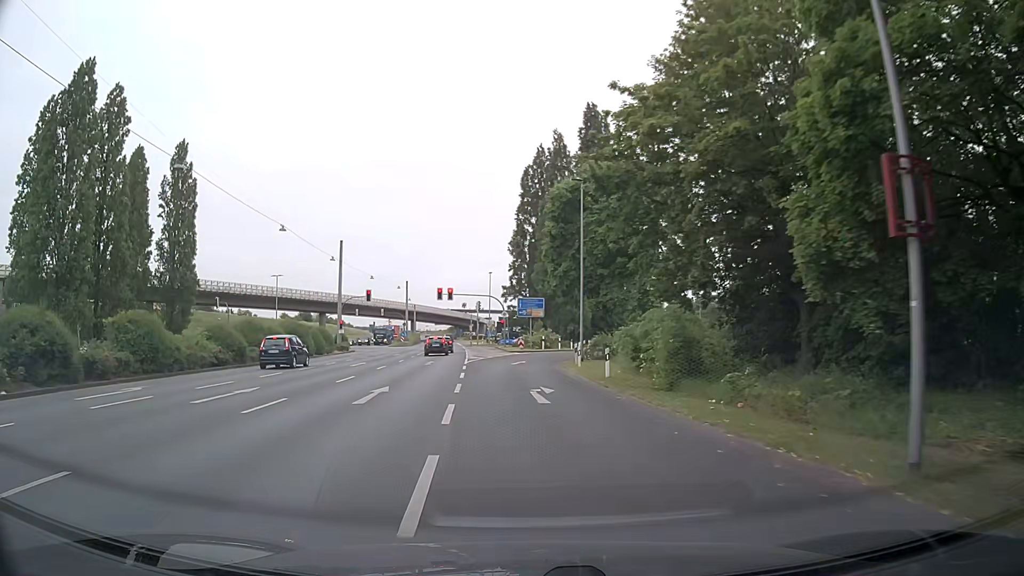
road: primary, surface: asphalt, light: Day
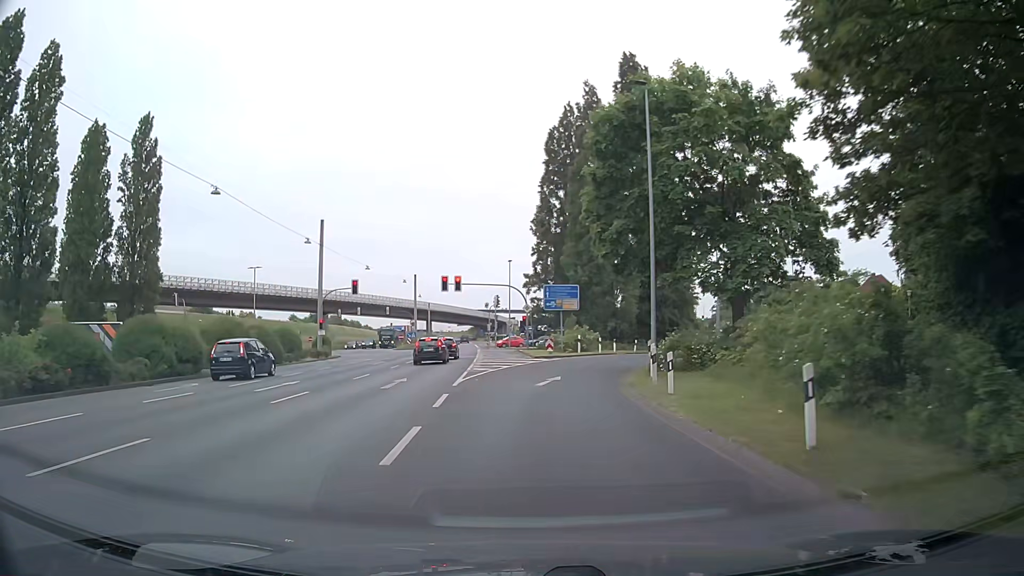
(-0.4, +15.4) m; -3°
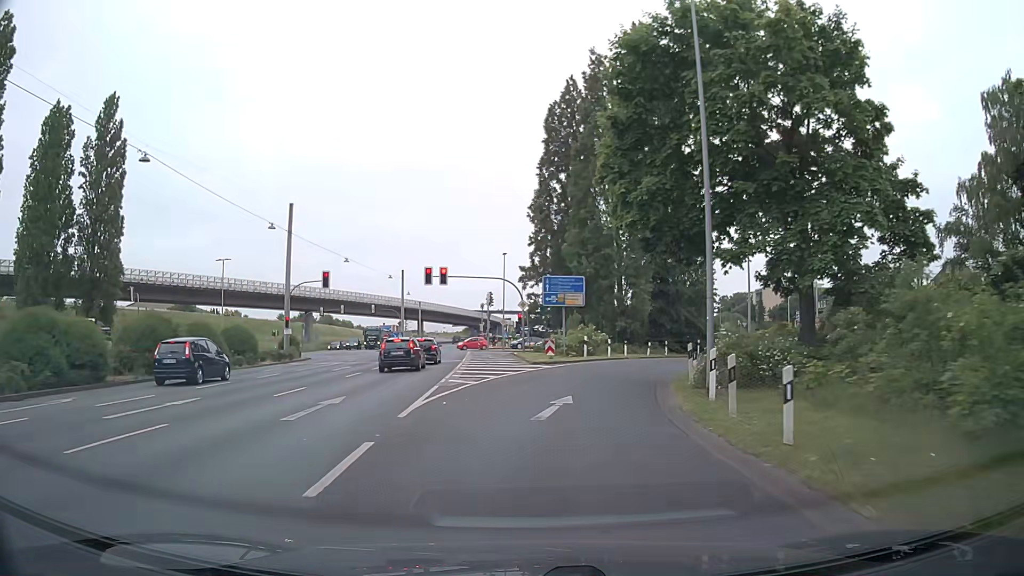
(0.0, +7.6) m; 0°
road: secondary_link
